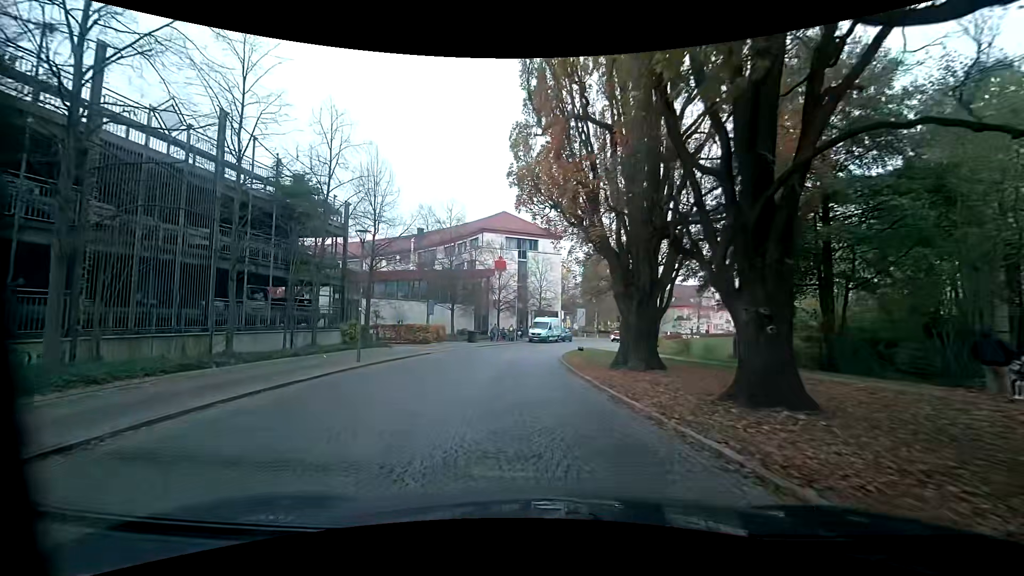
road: residential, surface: sett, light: Day
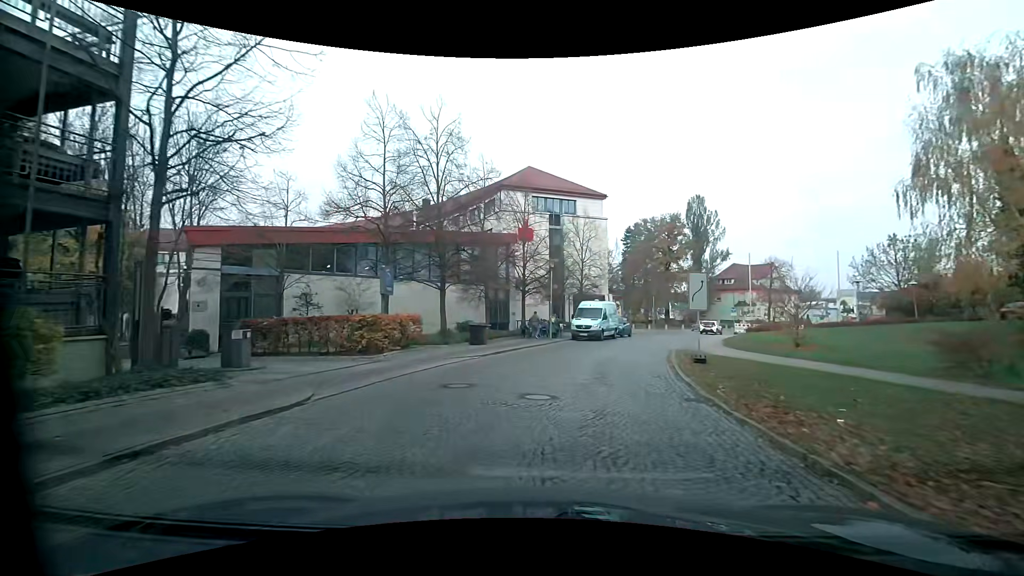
(-0.9, +18.2) m; -3°
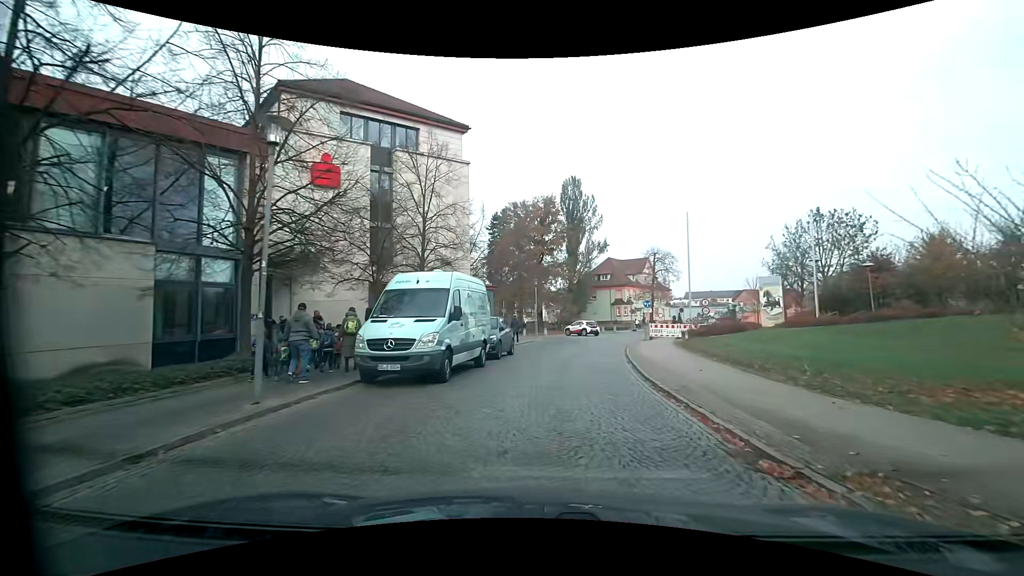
(+2.6, +21.1) m; +16°
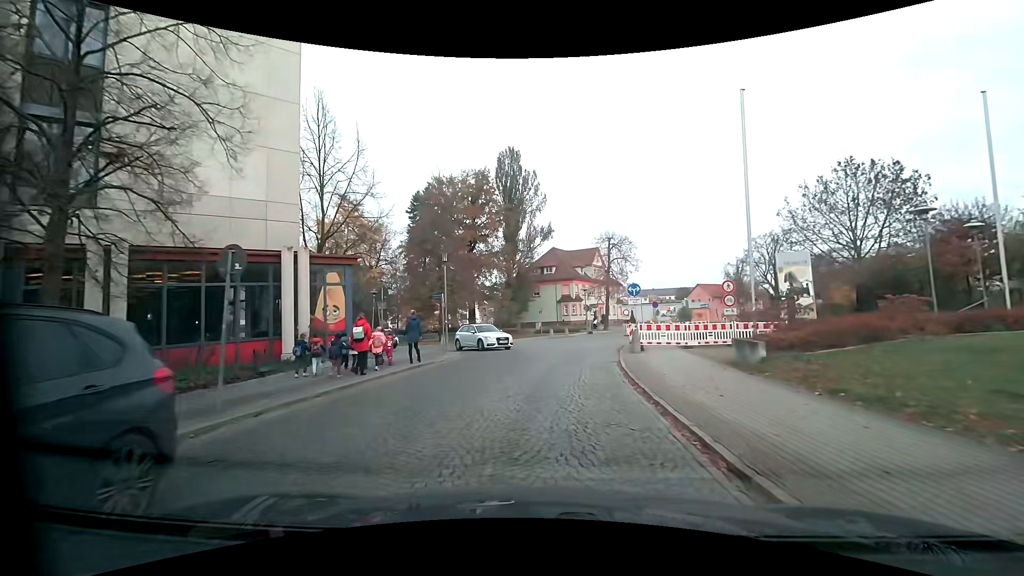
(+1.2, +16.8) m; +8°
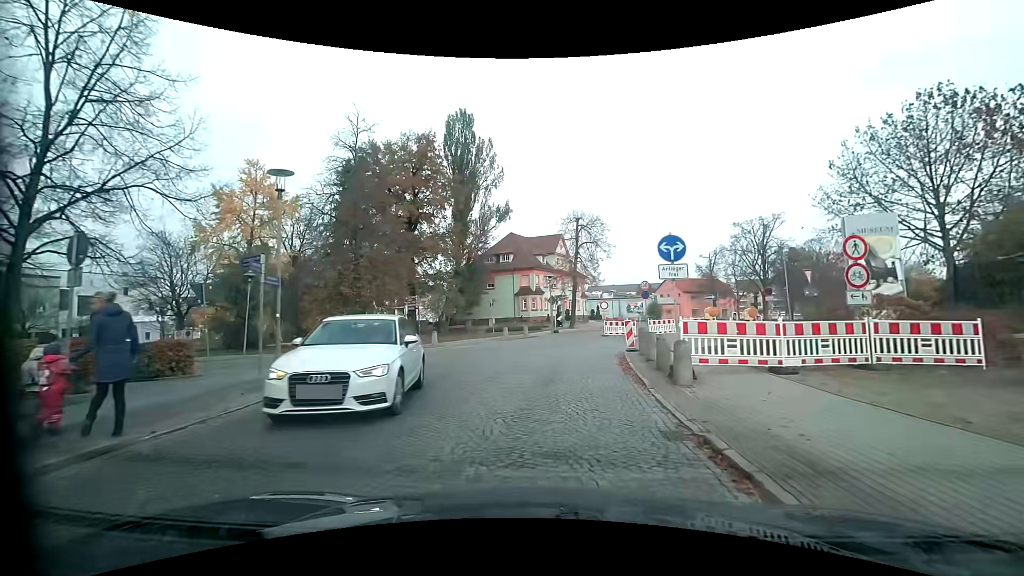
(+0.2, +11.9) m; +3°
(0, +10) (-1, +20) (-9, +25) (-19, +27) (-28, +29) (-38, +31) (-48, +32) (-58, +31) (-68, +30) (-78, +29) m
